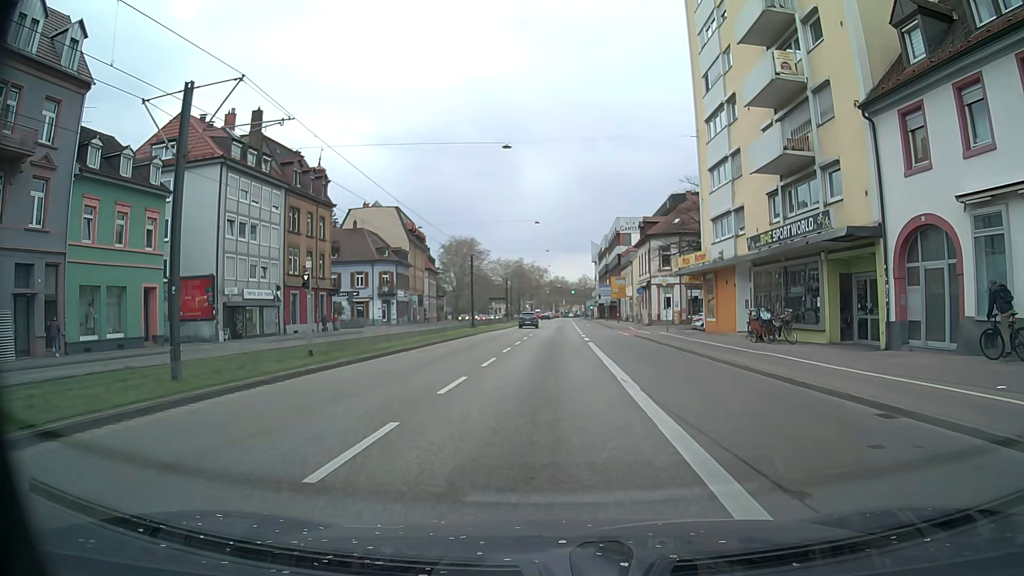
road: primary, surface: asphalt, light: Day
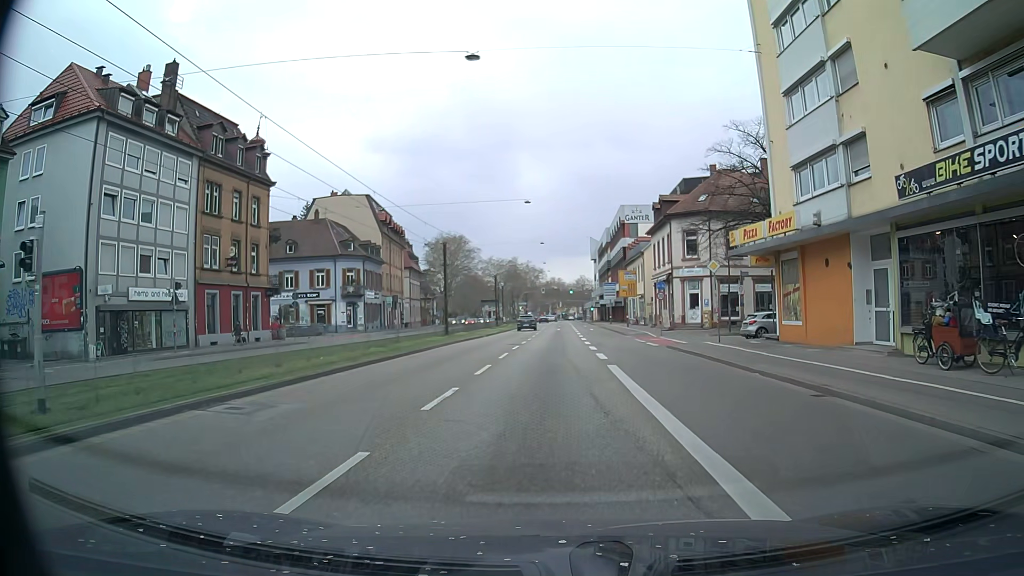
(+0.1, +13.7) m; 0°
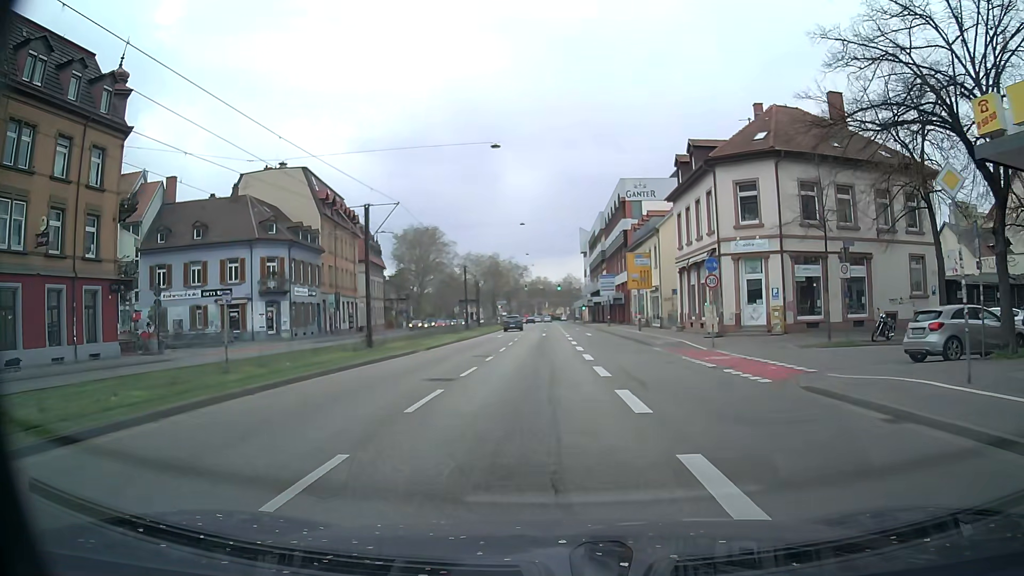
(+0.1, +18.1) m; +1°
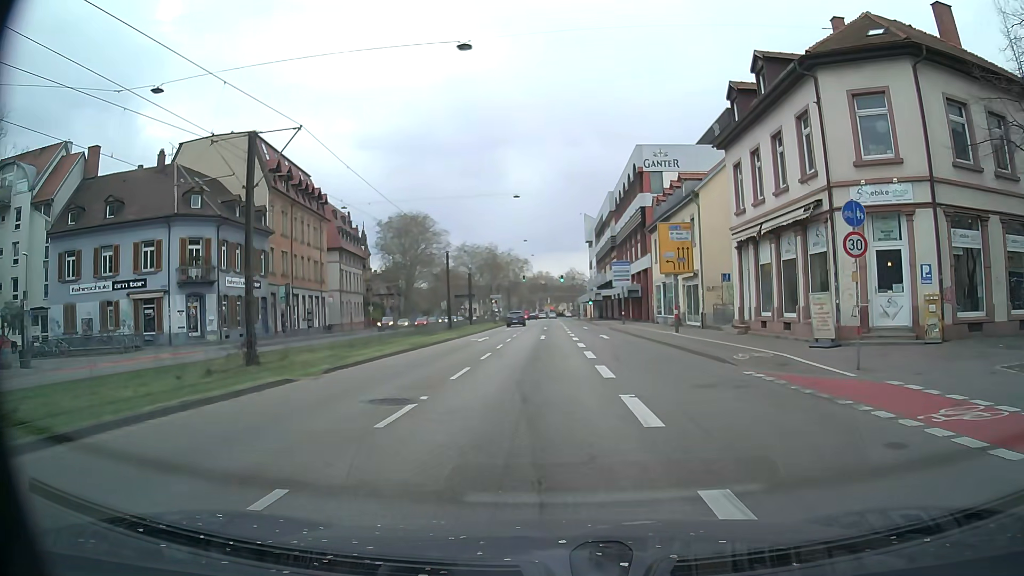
(0.0, +13.4) m; 0°
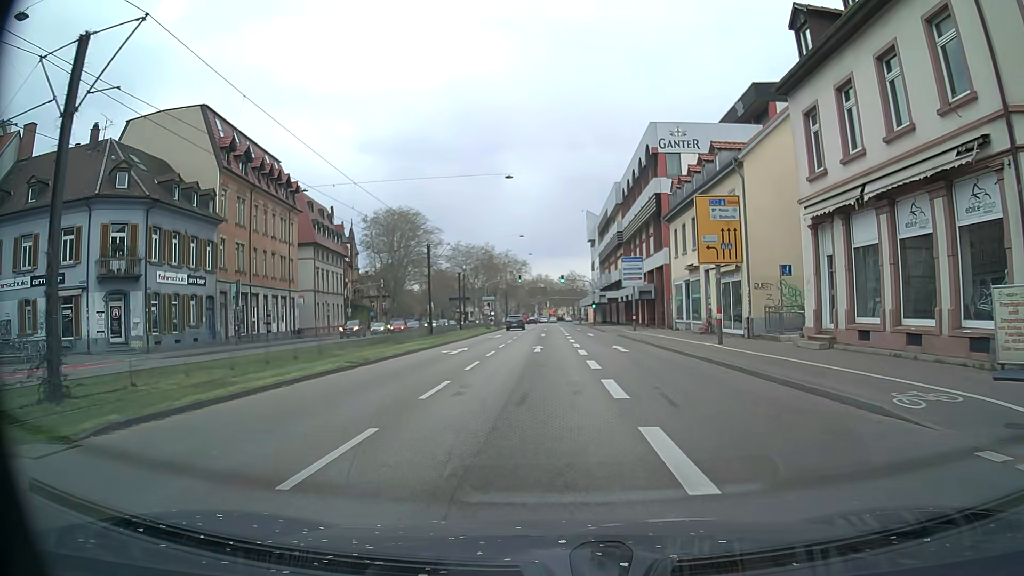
(+0.1, +9.0) m; 0°
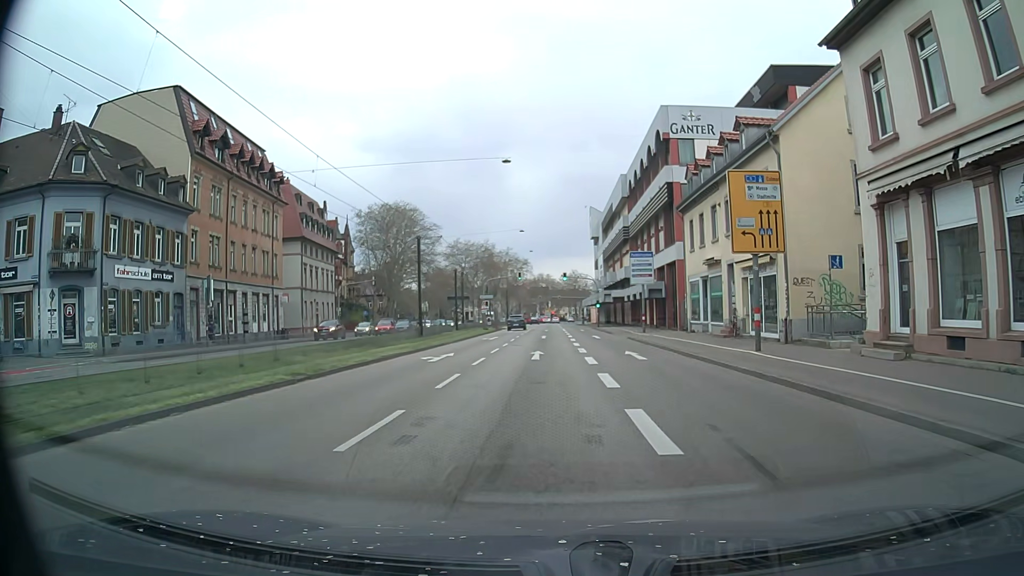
(0.0, +4.5) m; 0°
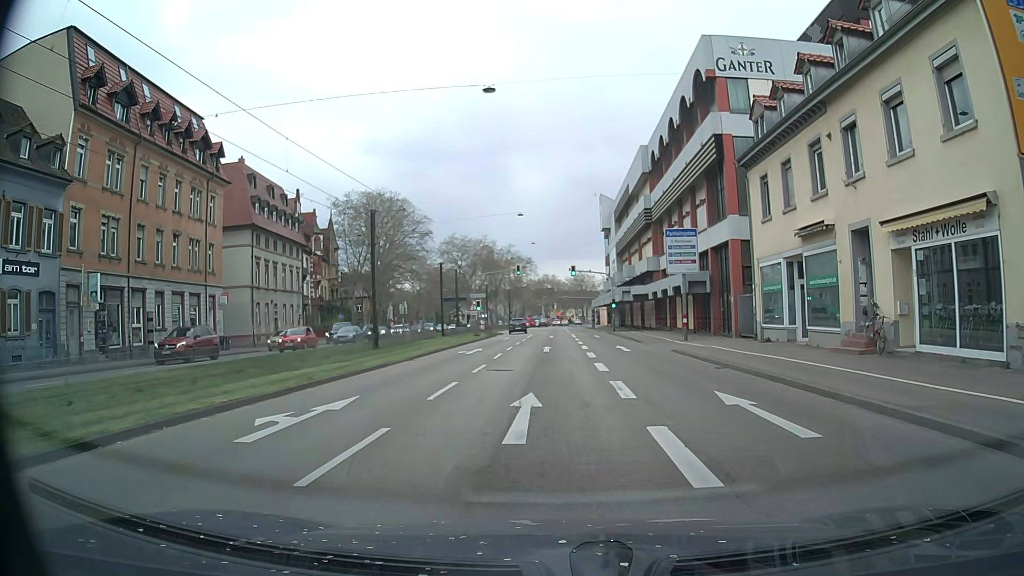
(0.0, +13.3) m; -1°
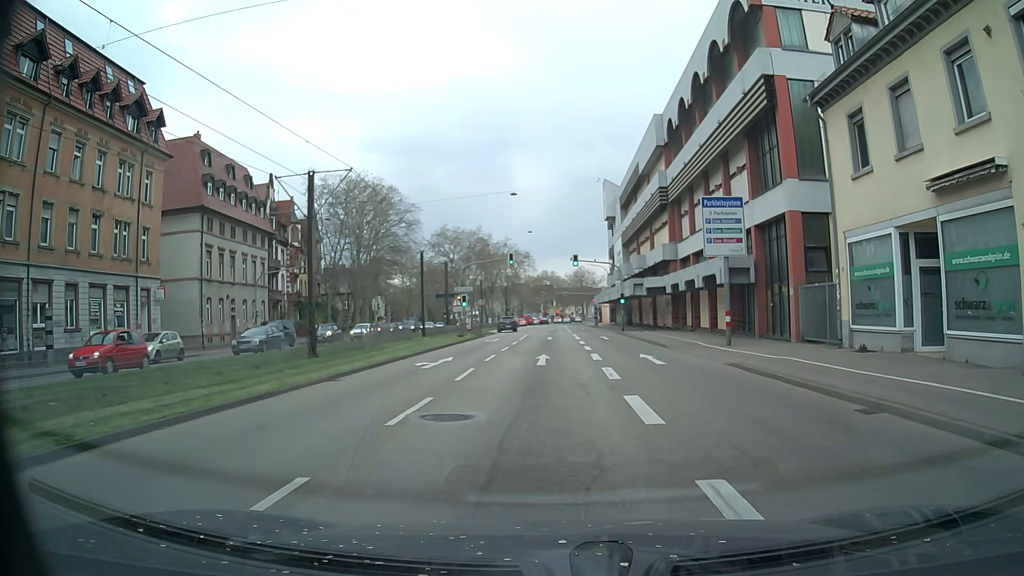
(+0.1, +8.9) m; +1°
(0, +10) (0, +20) (0, +30) (0, +40) (0, +50) (0, +60) (0, +70) (0, +80) (0, +90) (0, +100) m
